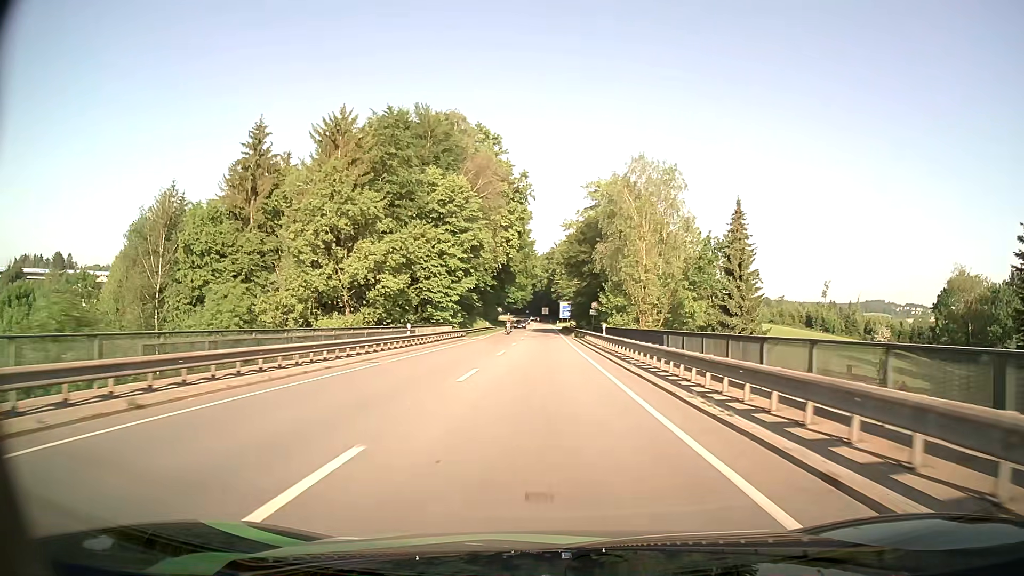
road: primary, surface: asphalt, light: Day
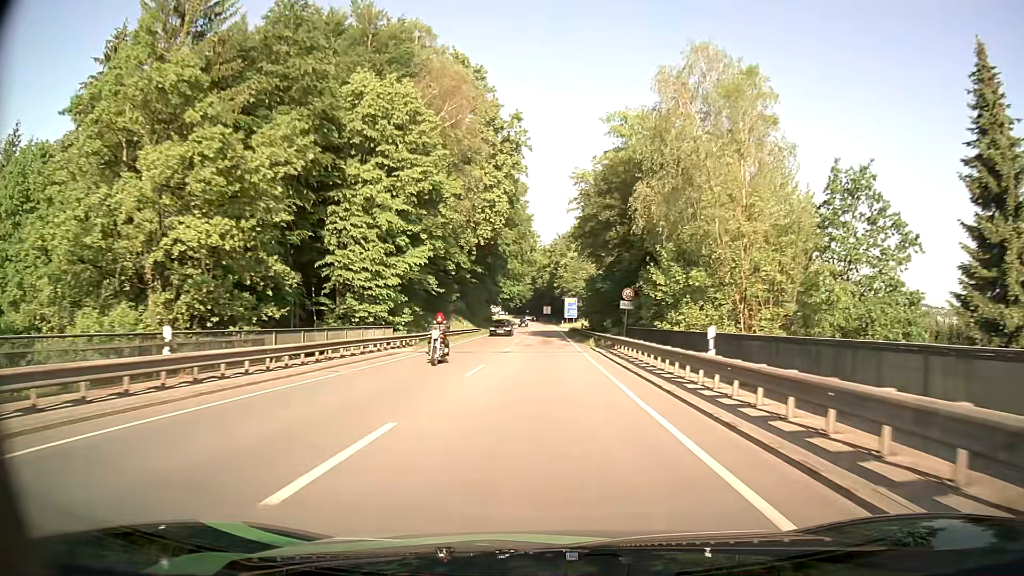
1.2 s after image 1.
(0.0, +23.5) m; 0°
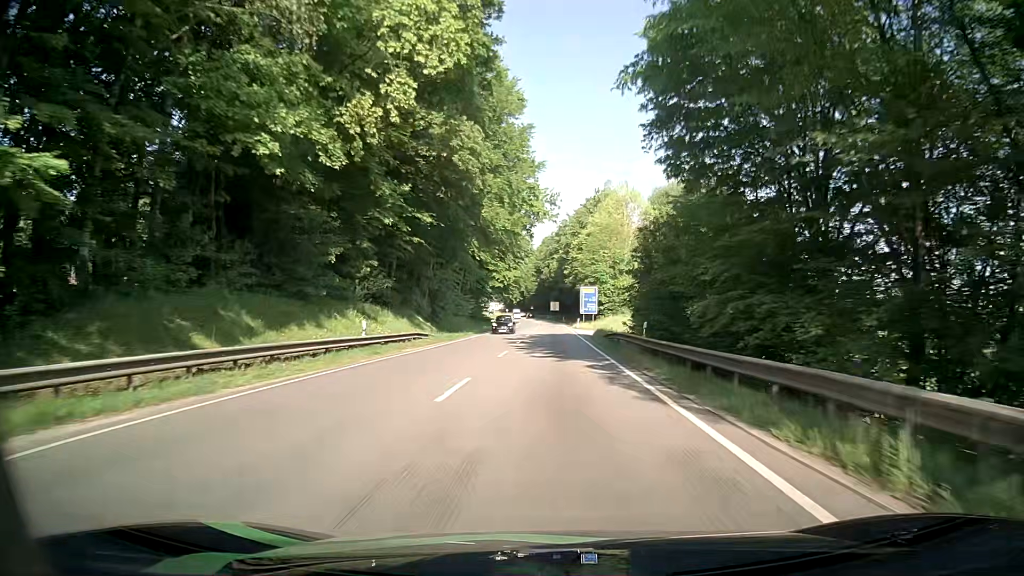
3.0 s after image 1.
(-0.2, +33.4) m; -1°
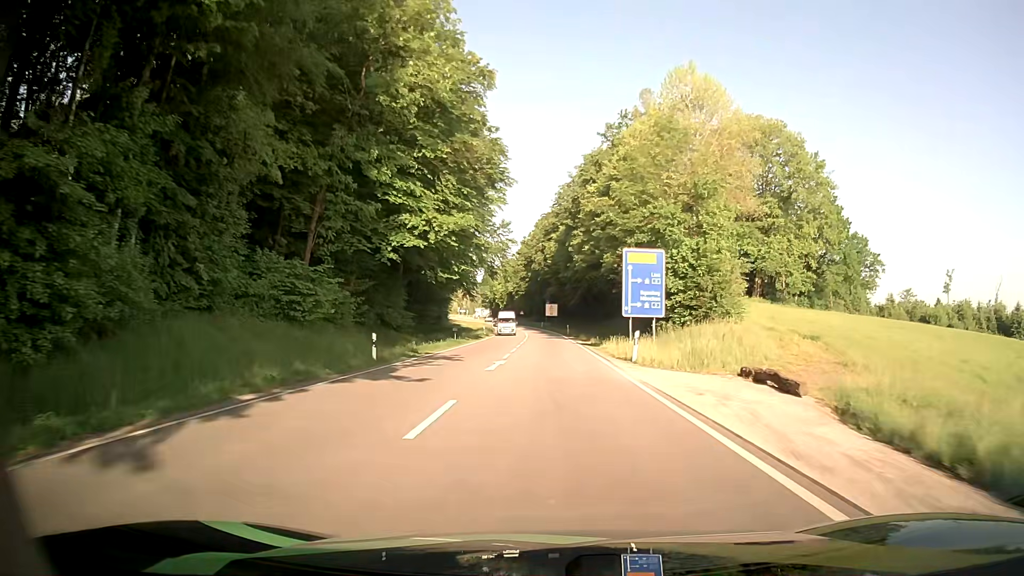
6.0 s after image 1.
(+0.6, +50.3) m; +1°
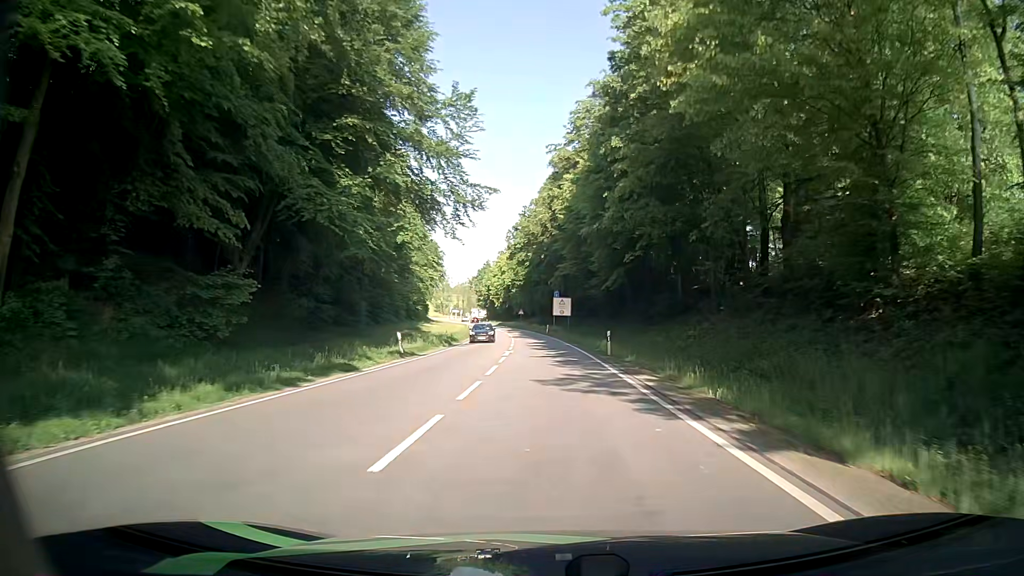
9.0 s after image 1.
(-0.3, +44.1) m; -1°
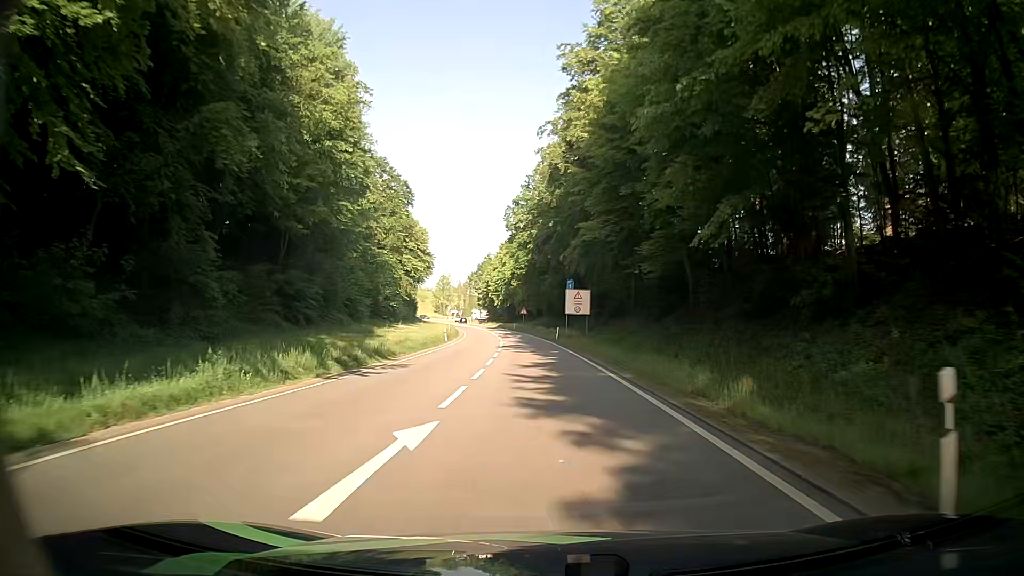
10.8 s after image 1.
(-0.1, +25.0) m; 0°
